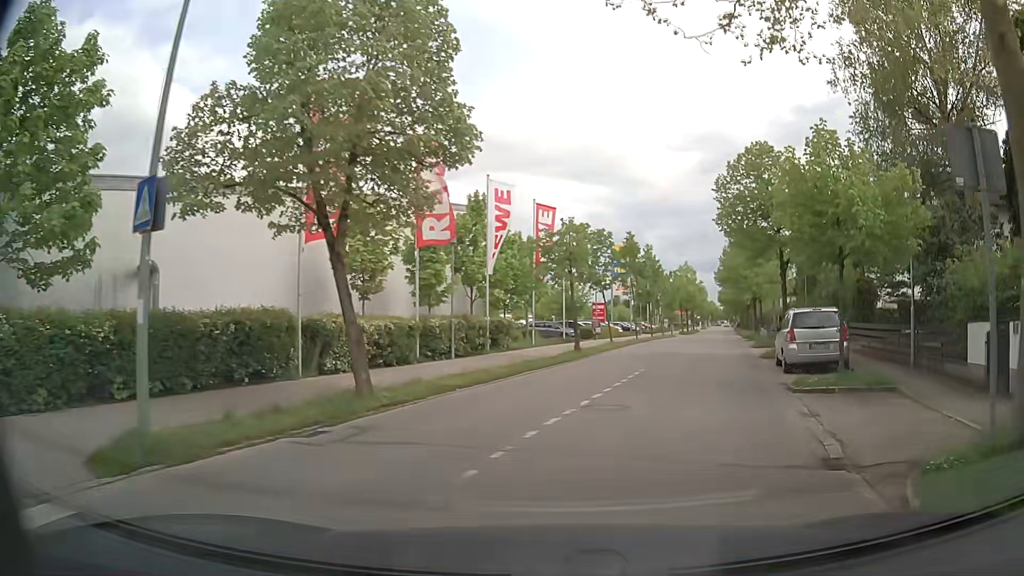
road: residential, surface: asphalt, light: Day
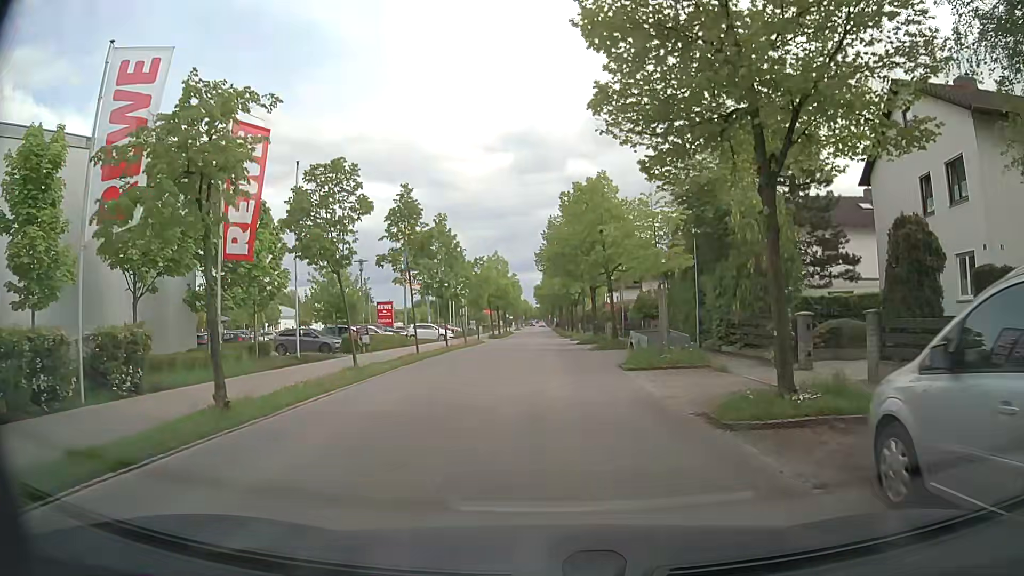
(+3.0, +15.7) m; +16°
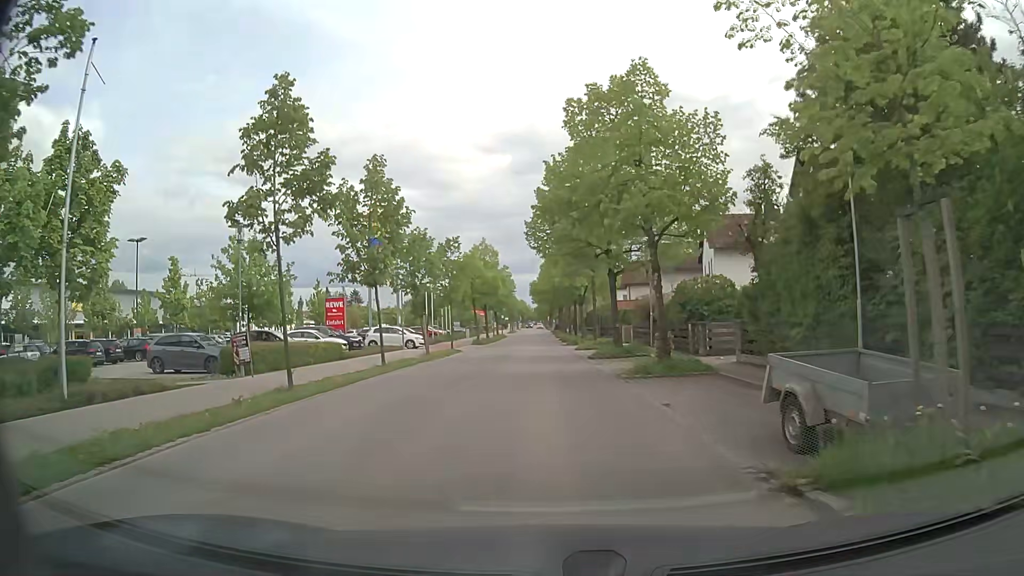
(+0.2, +13.4) m; 0°
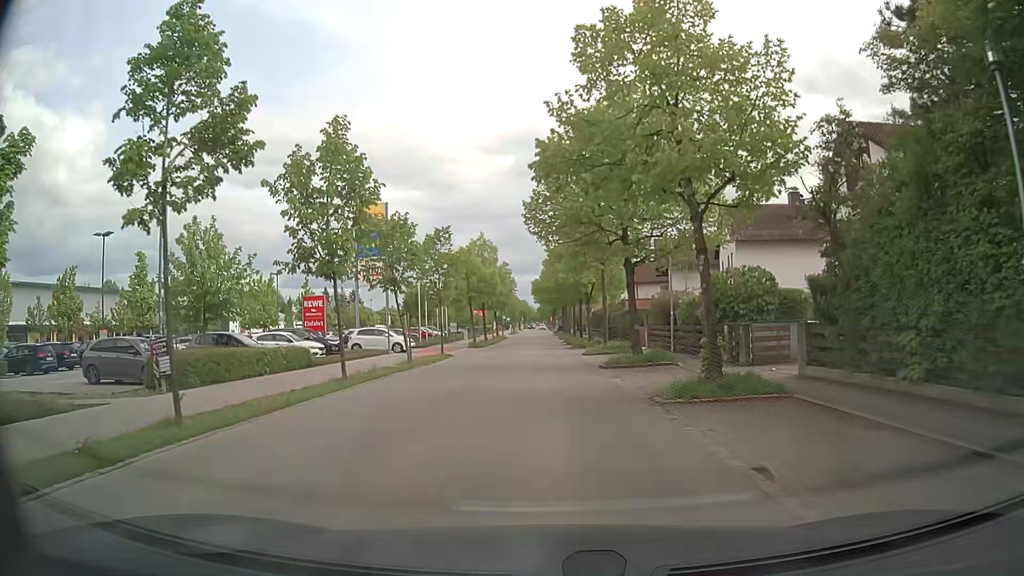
(0.0, +4.7) m; 0°
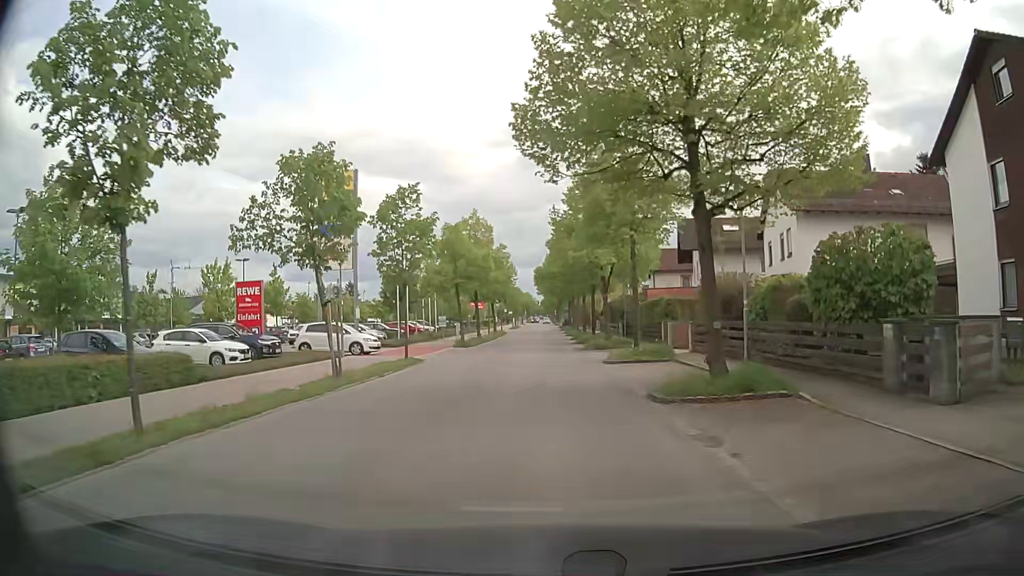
(-0.1, +9.9) m; -1°
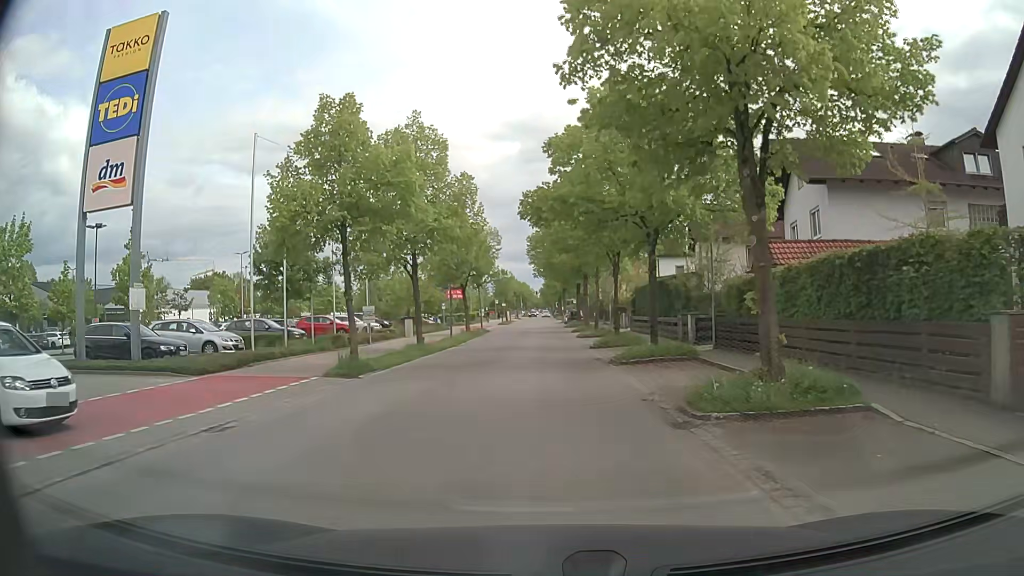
(+0.1, +24.0) m; +1°
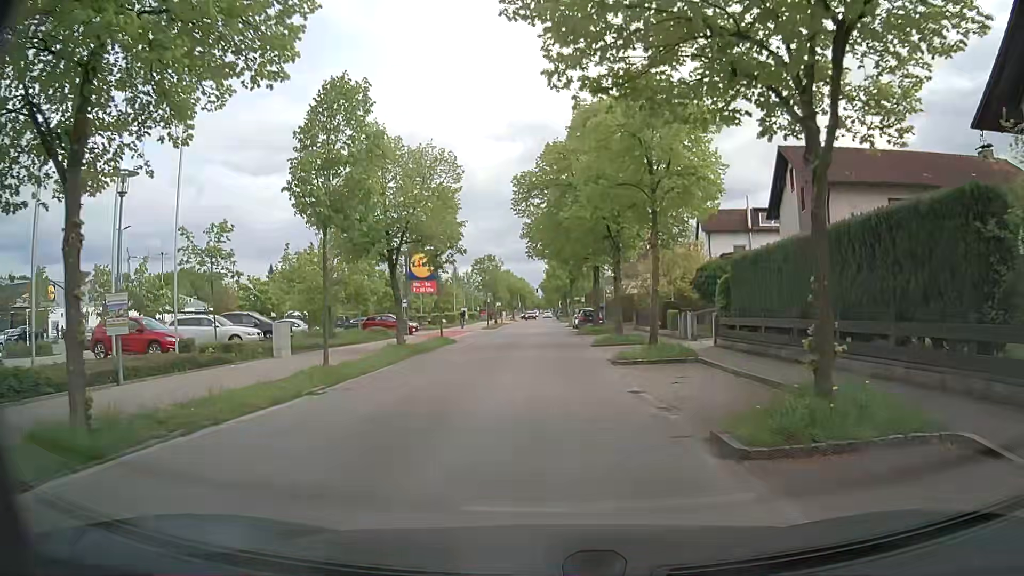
(-0.1, +21.4) m; -1°
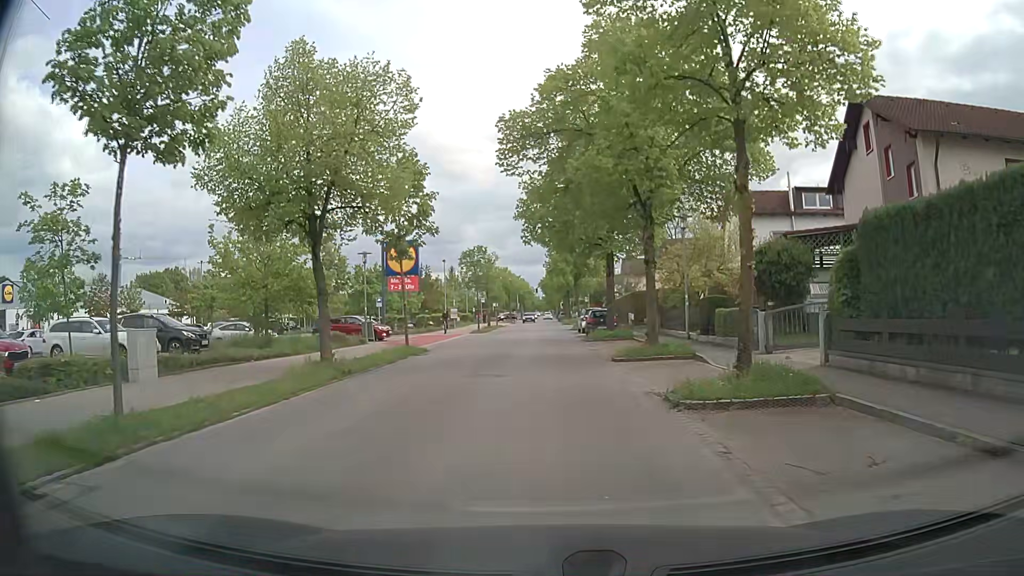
(+0.1, +8.6) m; 0°
(0, +10) (0, +20) (0, +30) (0, +40) (0, +50) (0, +60) (0, +70) (0, +80) (0, +90) (0, +100) m
